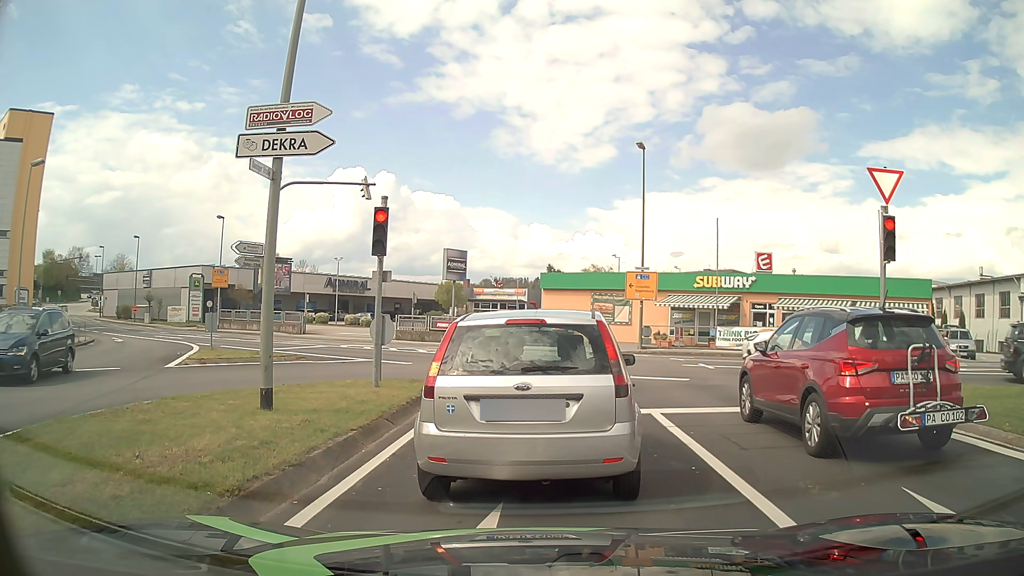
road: tertiary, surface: asphalt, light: Day
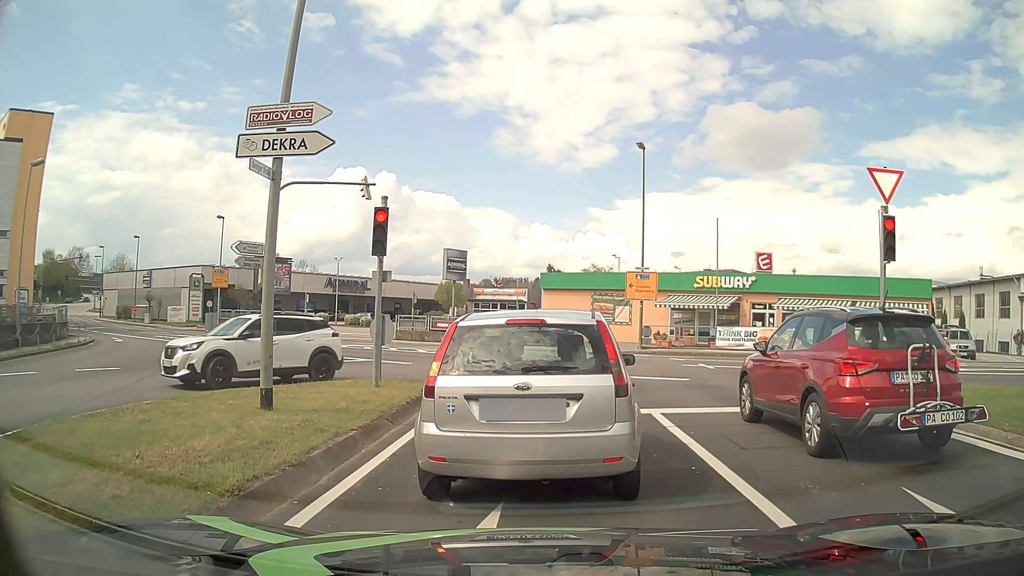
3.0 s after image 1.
(0.0, 0.0) m; 0°
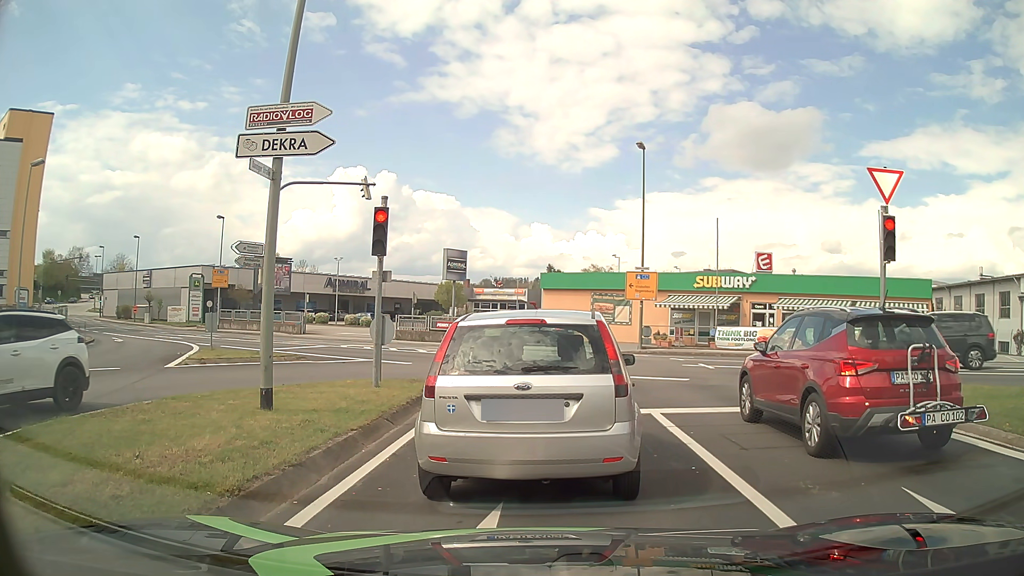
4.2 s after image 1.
(0.0, 0.0) m; 0°
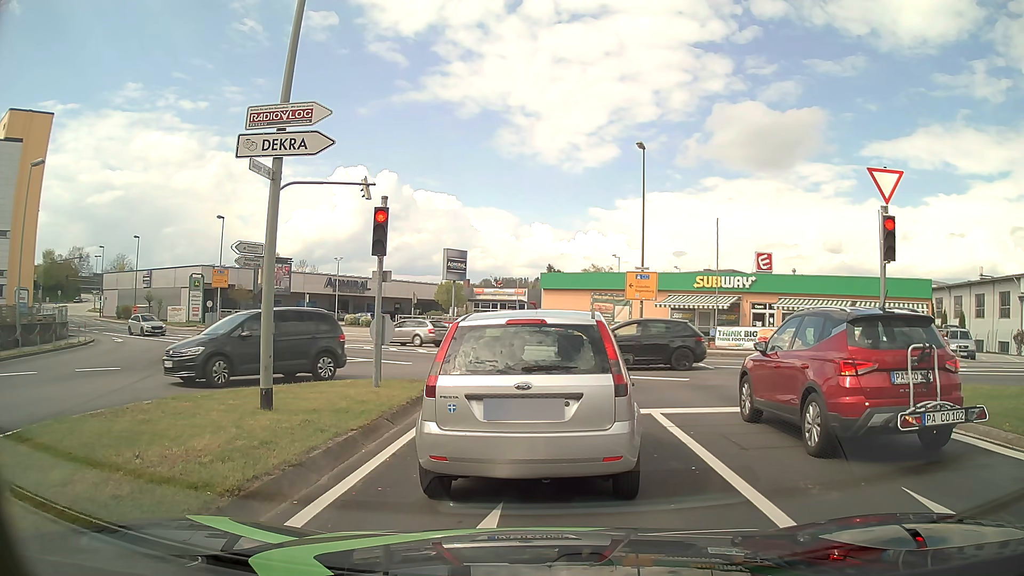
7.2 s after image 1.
(0.0, 0.0) m; 0°
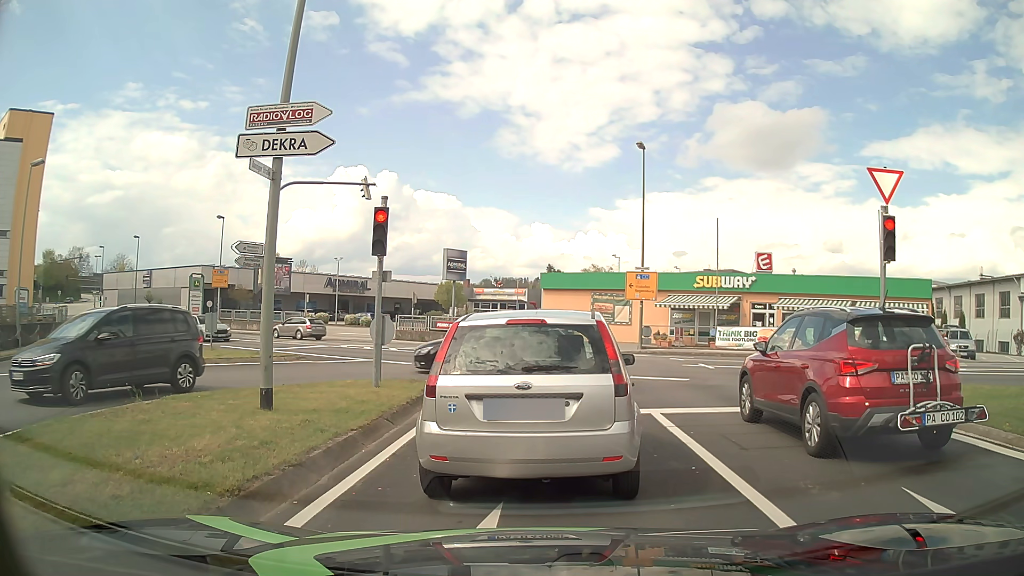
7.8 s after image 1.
(0.0, 0.0) m; 0°
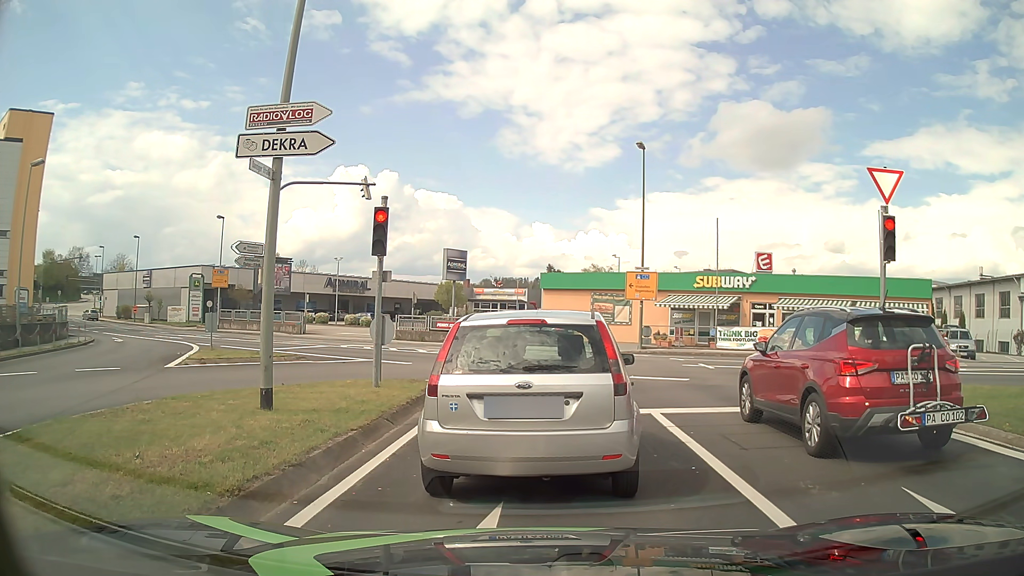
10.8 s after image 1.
(0.0, 0.0) m; 0°
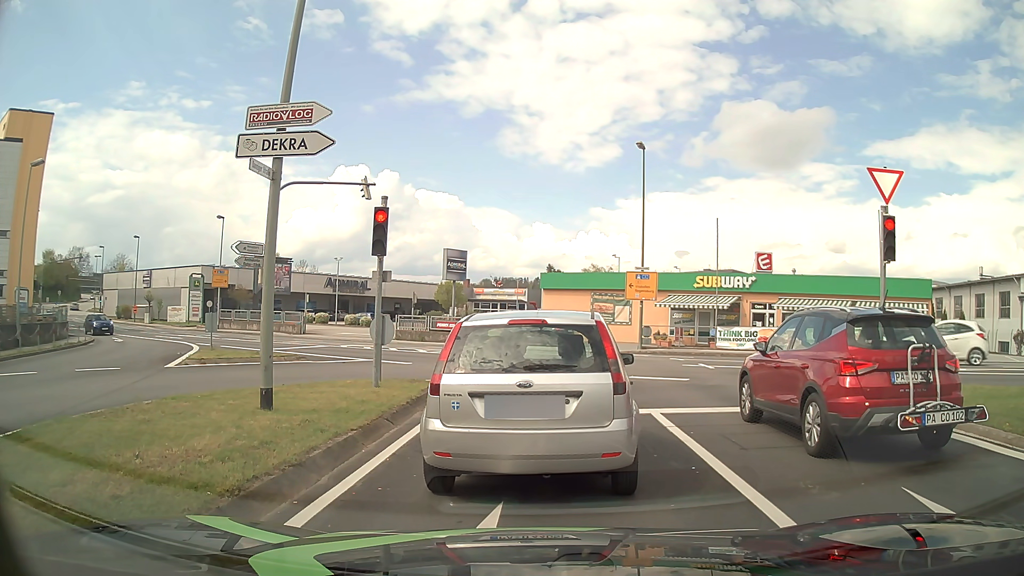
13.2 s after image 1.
(0.0, 0.0) m; 0°
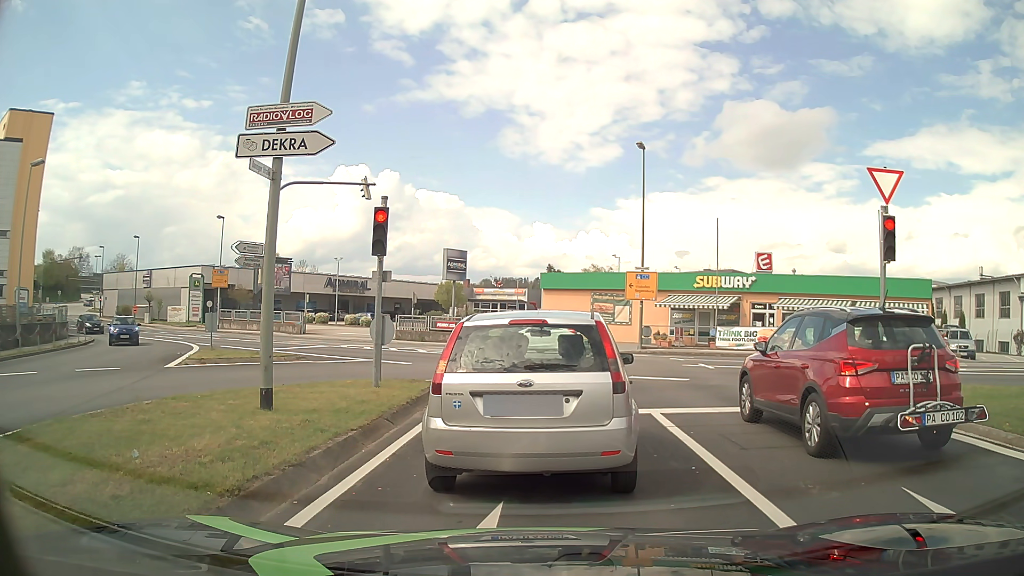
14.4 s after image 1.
(0.0, 0.0) m; 0°
